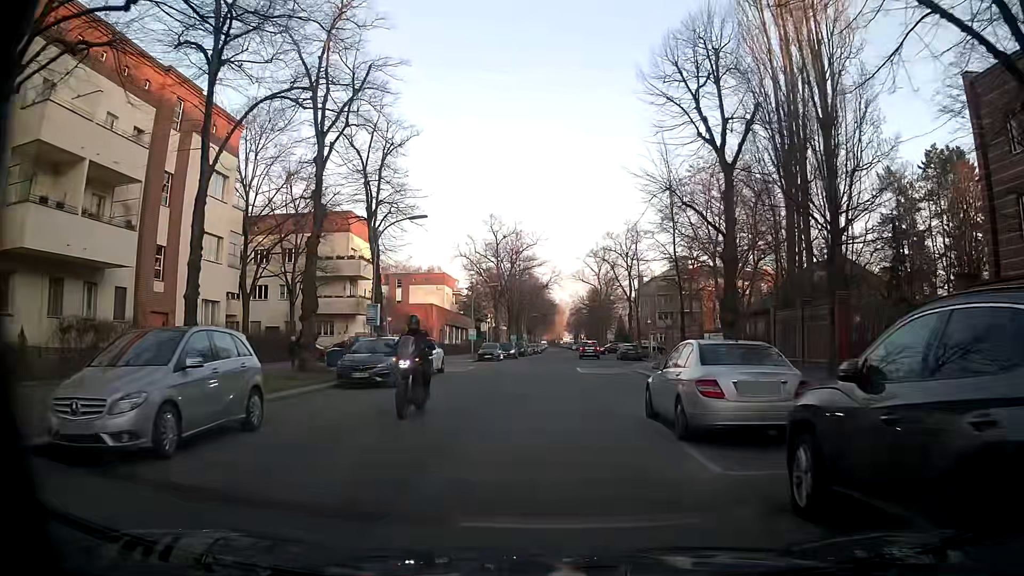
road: residential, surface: asphalt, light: Day
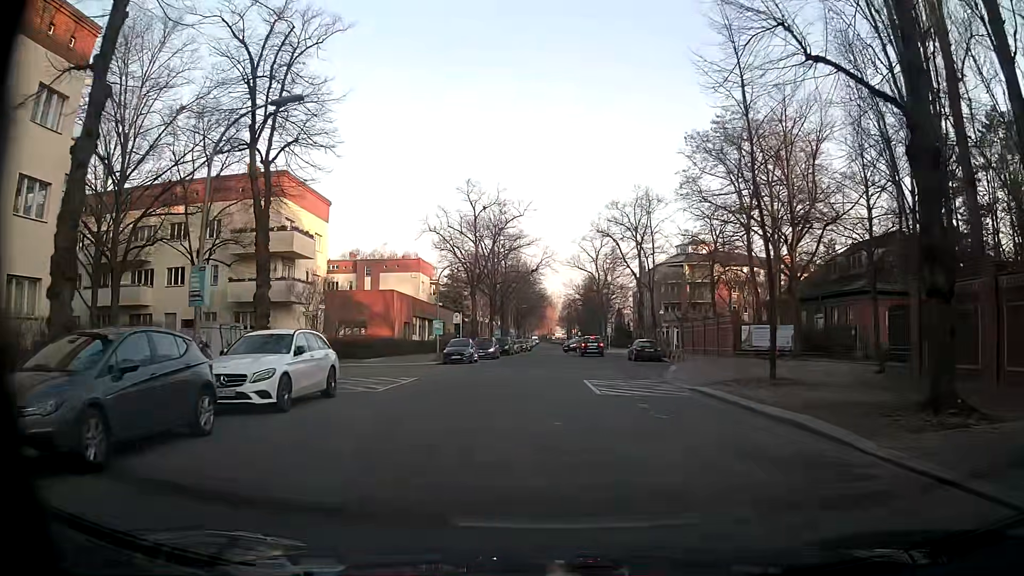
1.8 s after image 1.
(+0.1, +13.8) m; +1°
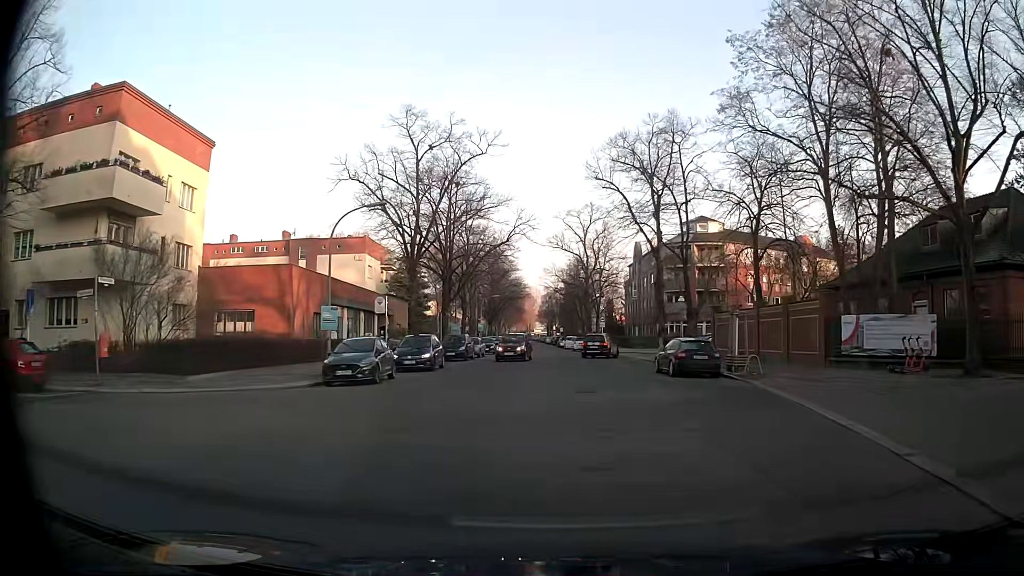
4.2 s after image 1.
(+0.2, +18.3) m; +2°
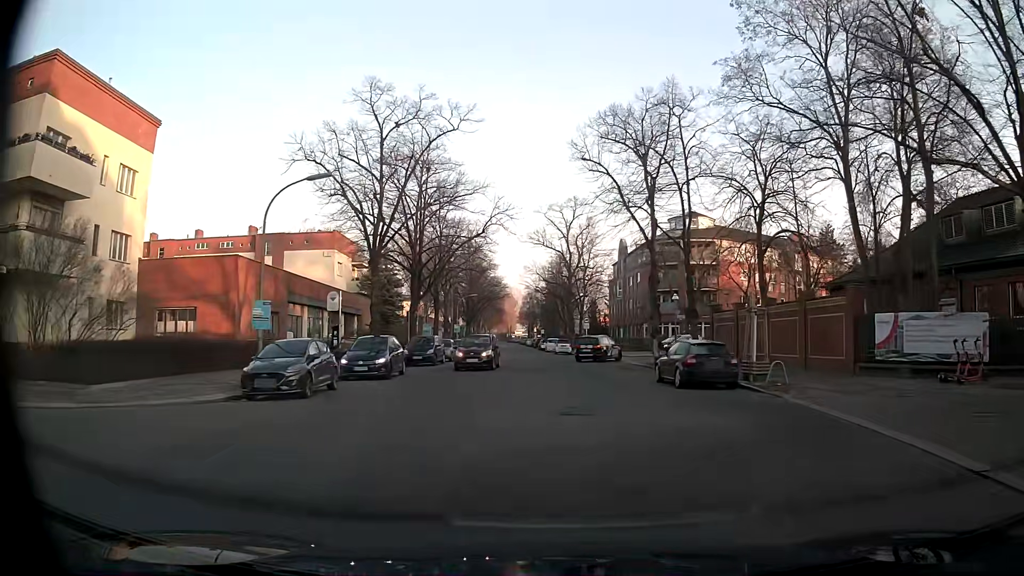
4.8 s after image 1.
(0.0, +4.6) m; +2°
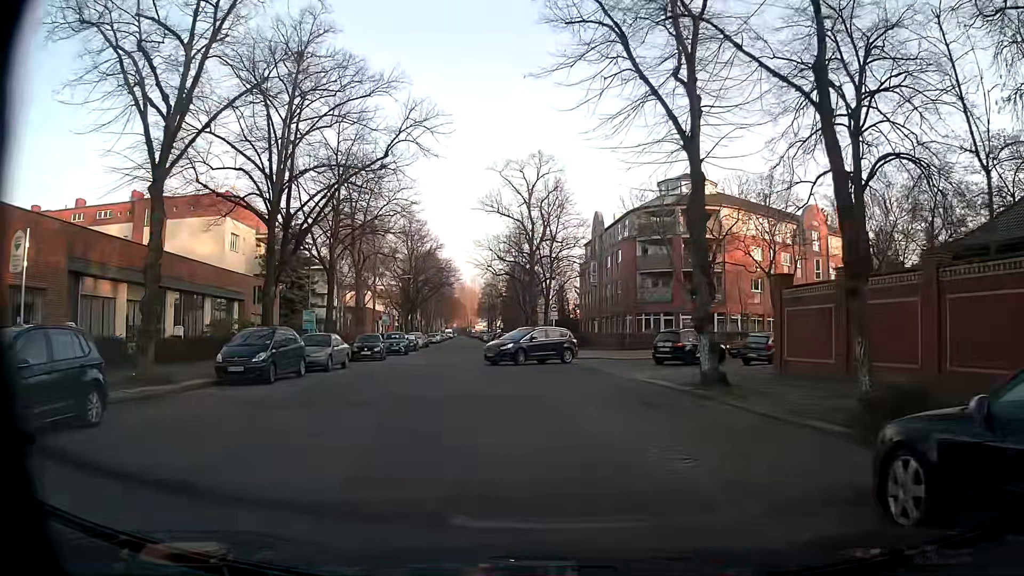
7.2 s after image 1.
(+0.6, +17.2) m; +3°
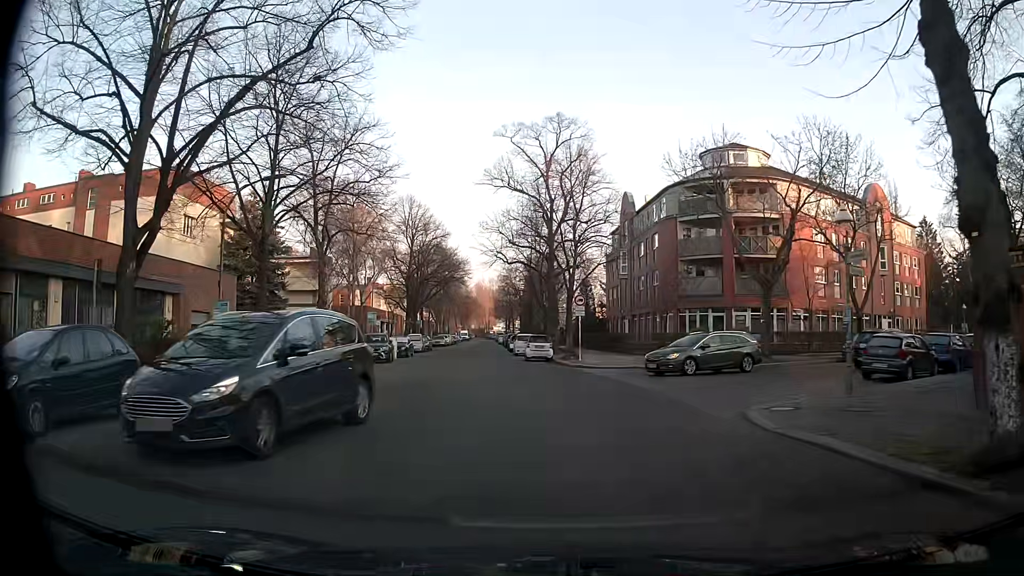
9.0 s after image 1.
(-0.2, +10.4) m; -3°
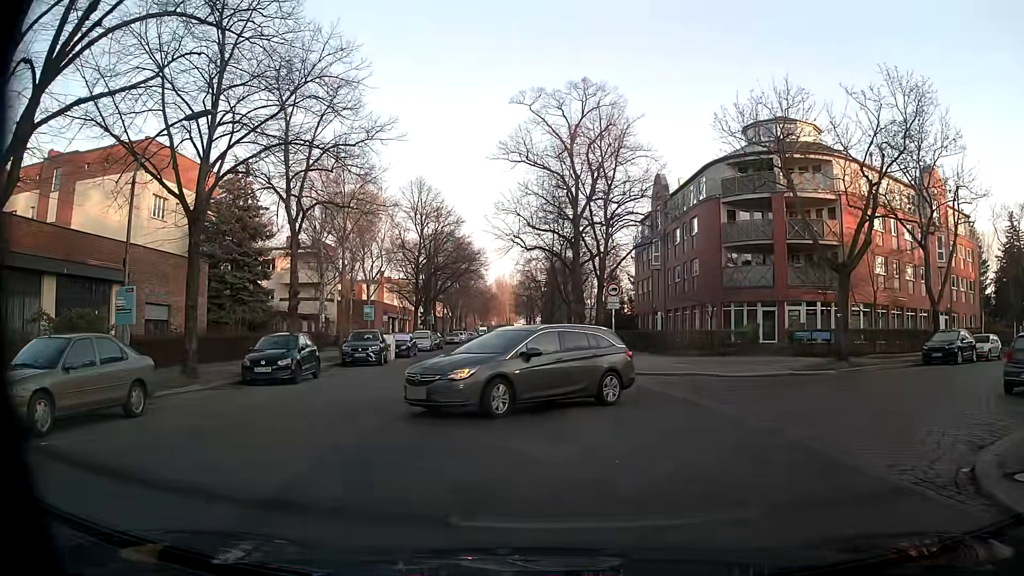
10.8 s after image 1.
(0.0, +6.2) m; 0°
